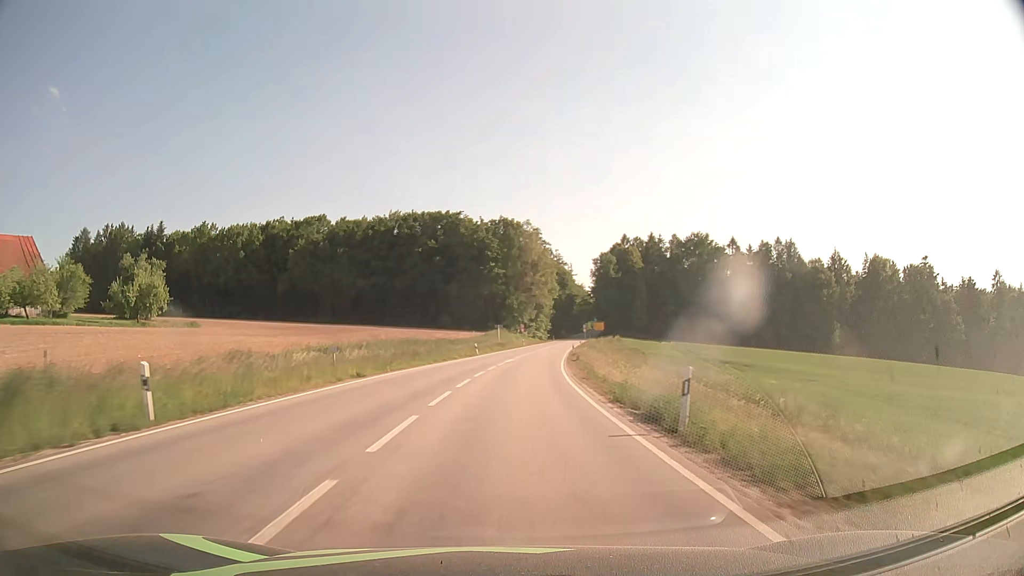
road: secondary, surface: asphalt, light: Day
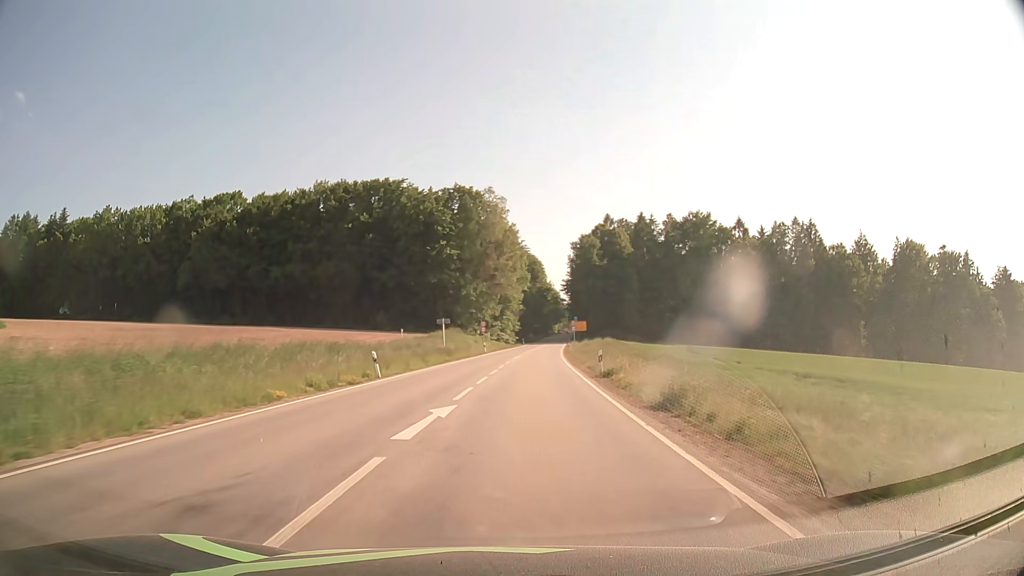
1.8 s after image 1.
(+0.9, +34.4) m; +3°
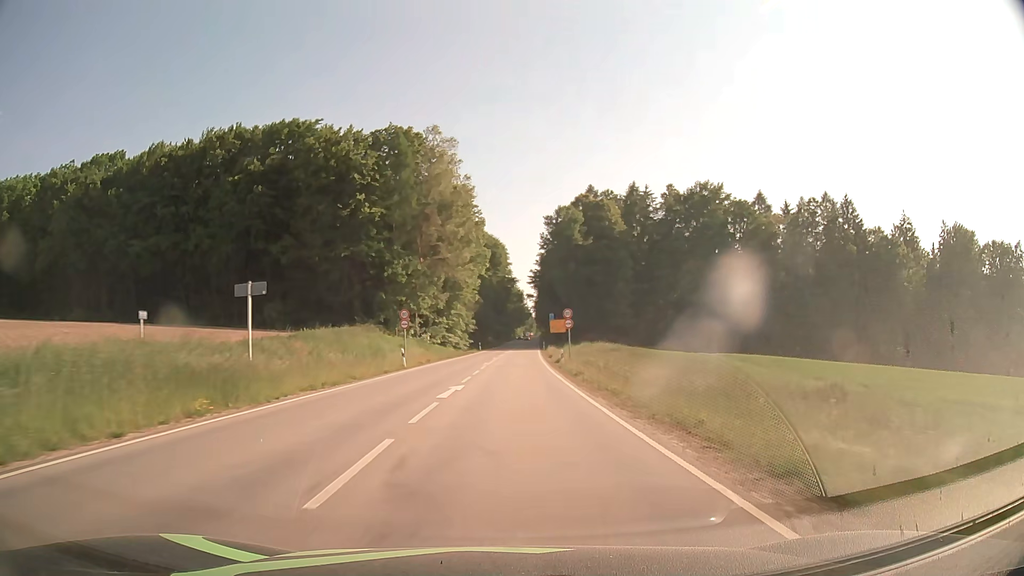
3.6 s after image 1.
(+1.2, +34.1) m; +3°
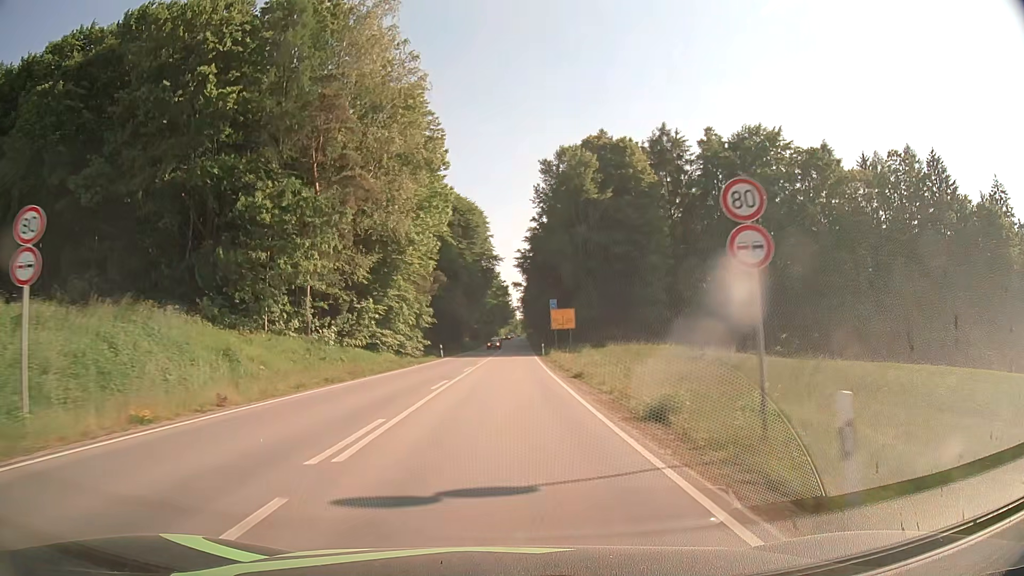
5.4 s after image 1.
(+0.5, +33.7) m; +1°
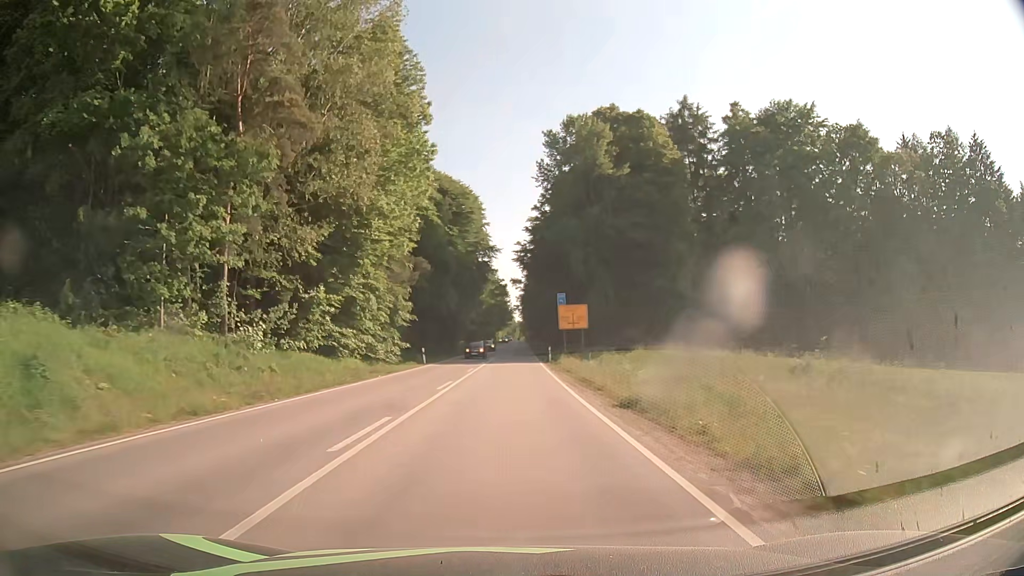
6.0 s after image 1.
(0.0, +11.1) m; 0°
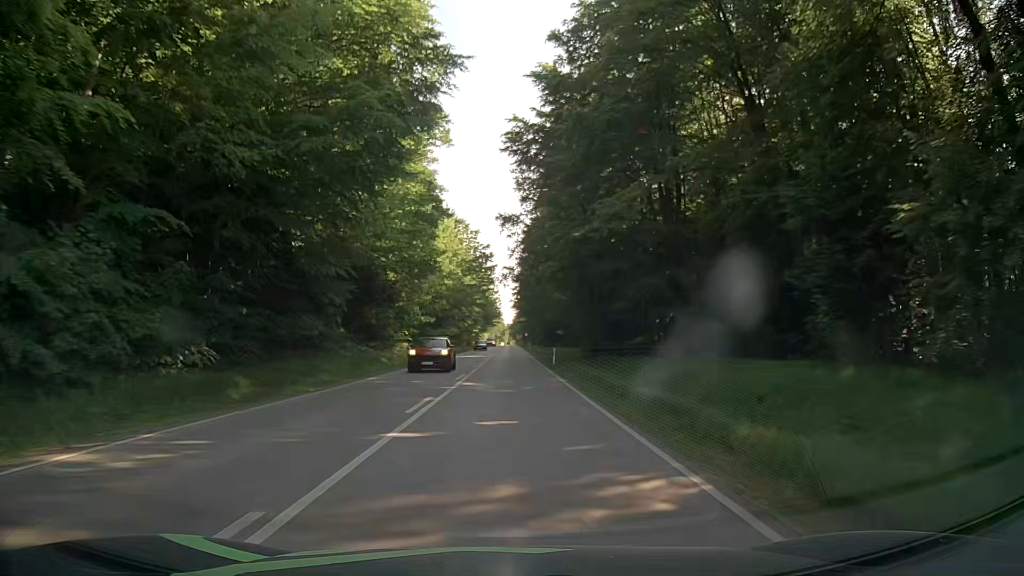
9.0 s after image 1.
(+0.6, +55.0) m; +1°
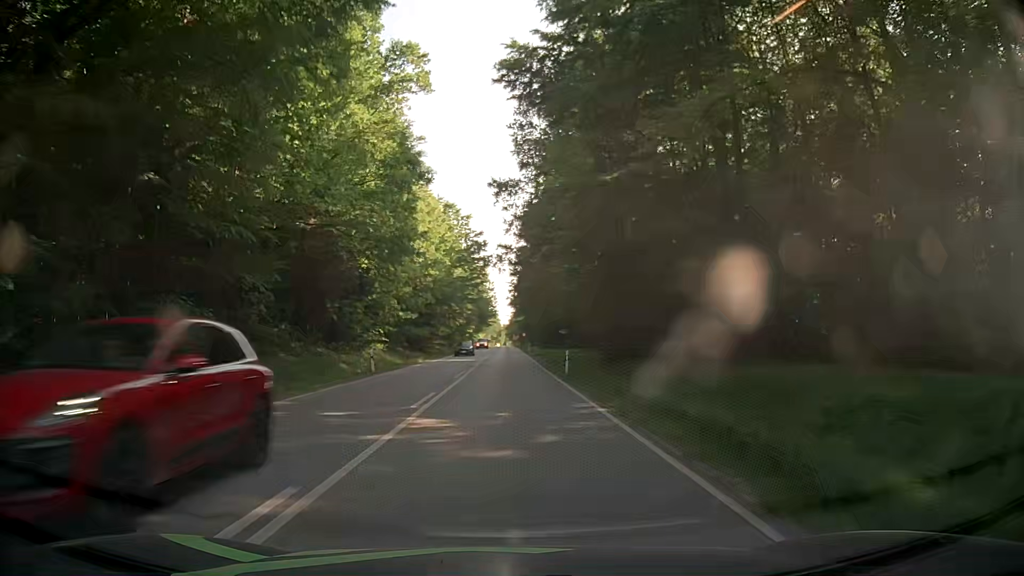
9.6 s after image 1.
(0.0, +10.9) m; +1°
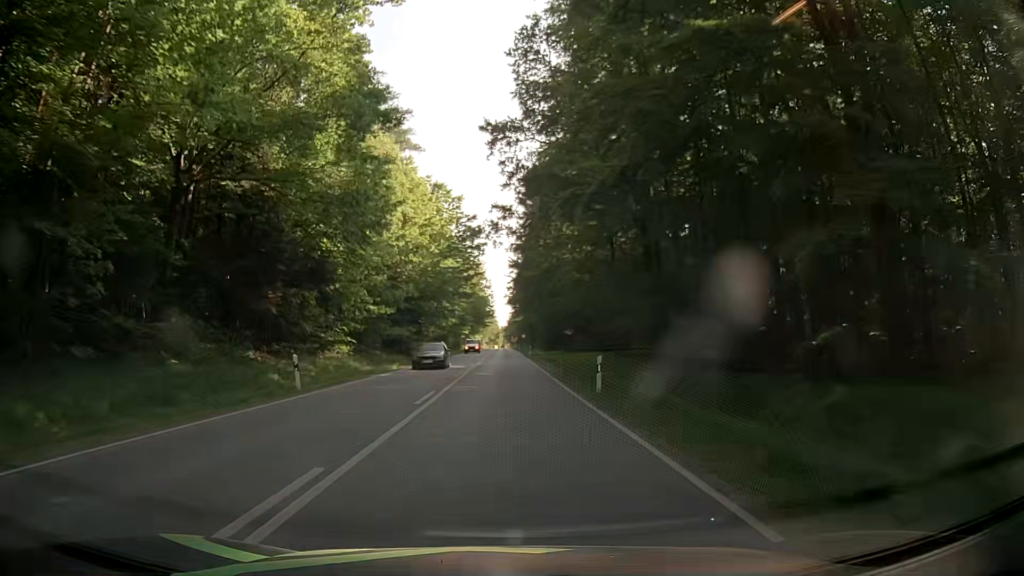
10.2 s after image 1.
(0.0, +10.9) m; 0°
(0, +10) (0, +20) (0, +30) (0, +40) (-1, +50) (-1, +60) (-1, +70) (-1, +80) (-1, +90) (-1, +100) m
